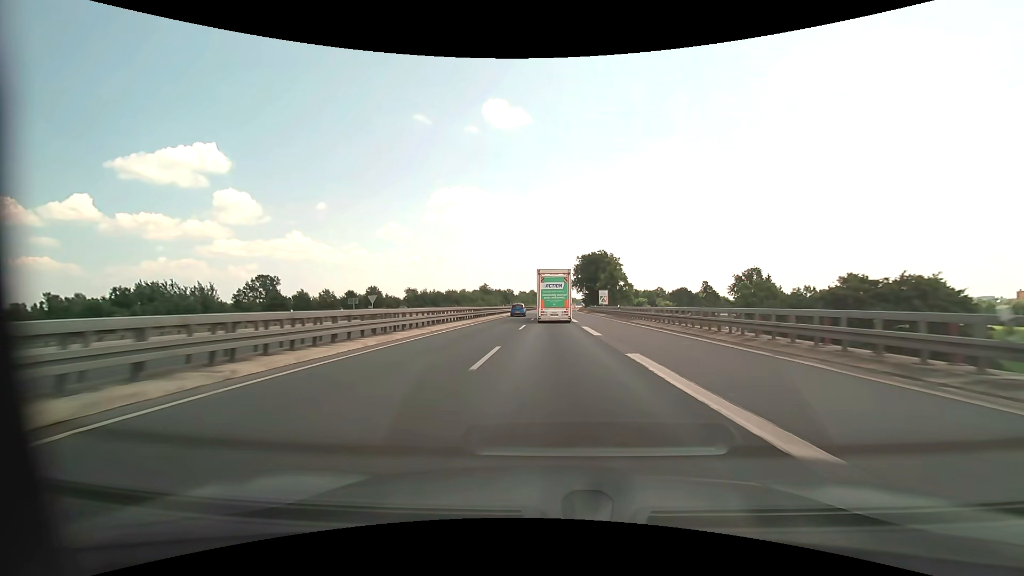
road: motorway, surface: asphalt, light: Day
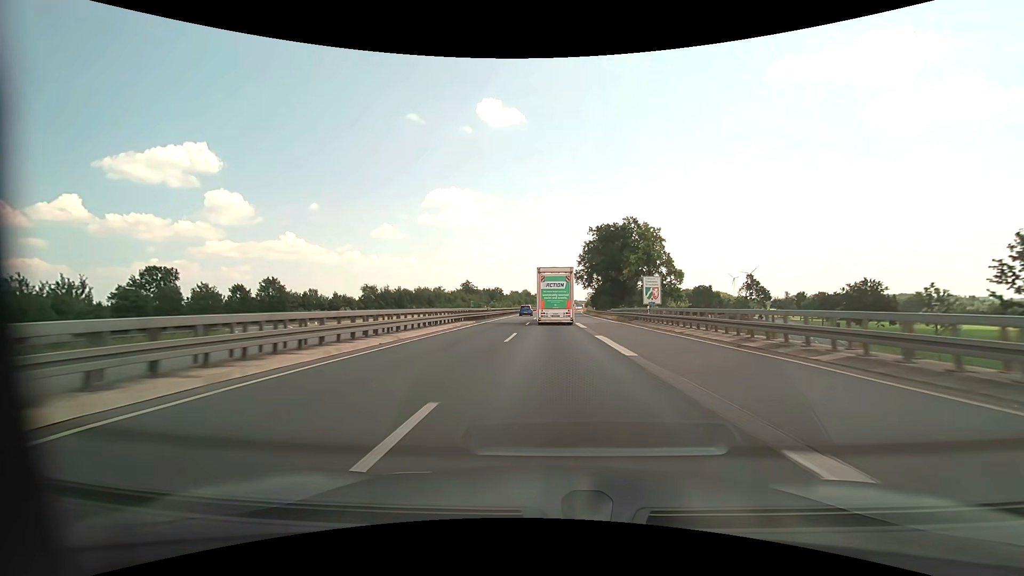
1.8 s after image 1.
(+0.3, +45.2) m; +1°
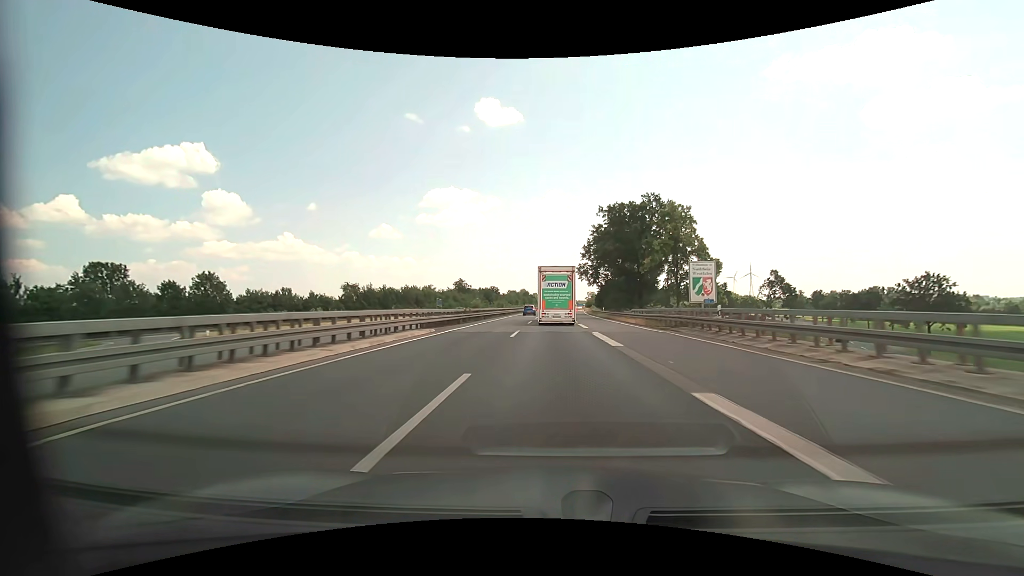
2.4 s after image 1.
(0.0, +15.2) m; 0°
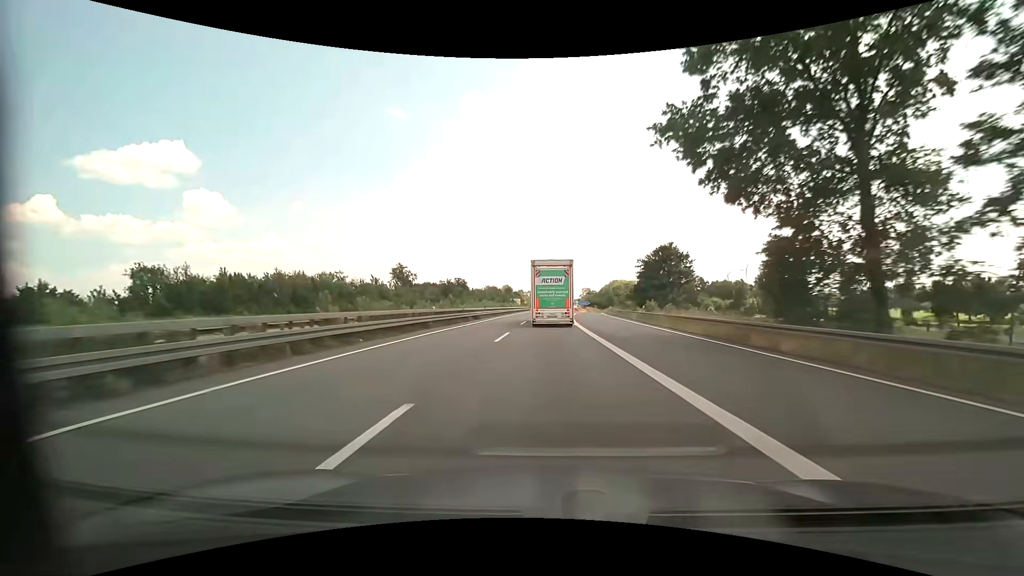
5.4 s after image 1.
(+1.0, +74.7) m; +2°
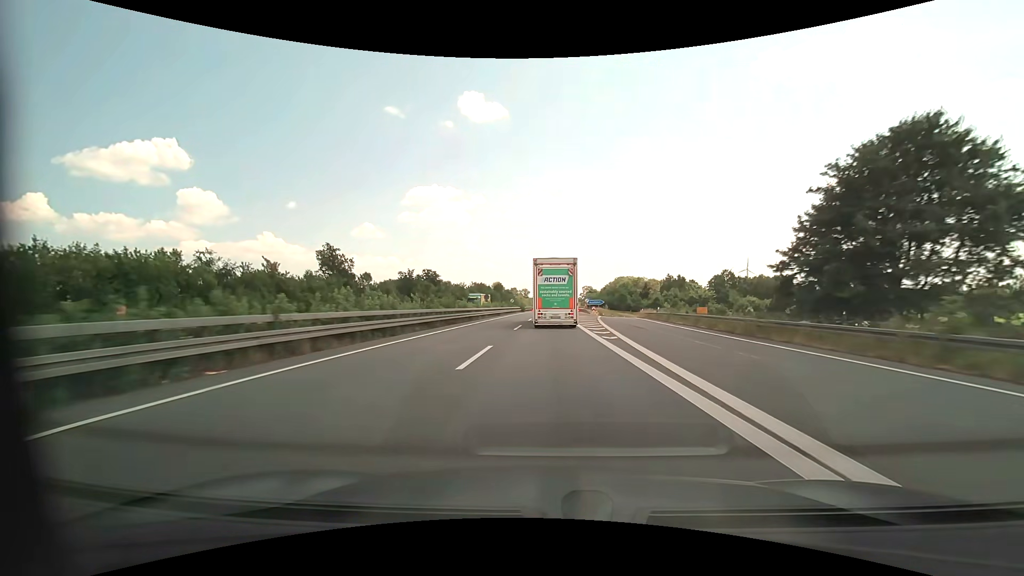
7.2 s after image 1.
(-0.2, +43.7) m; 0°
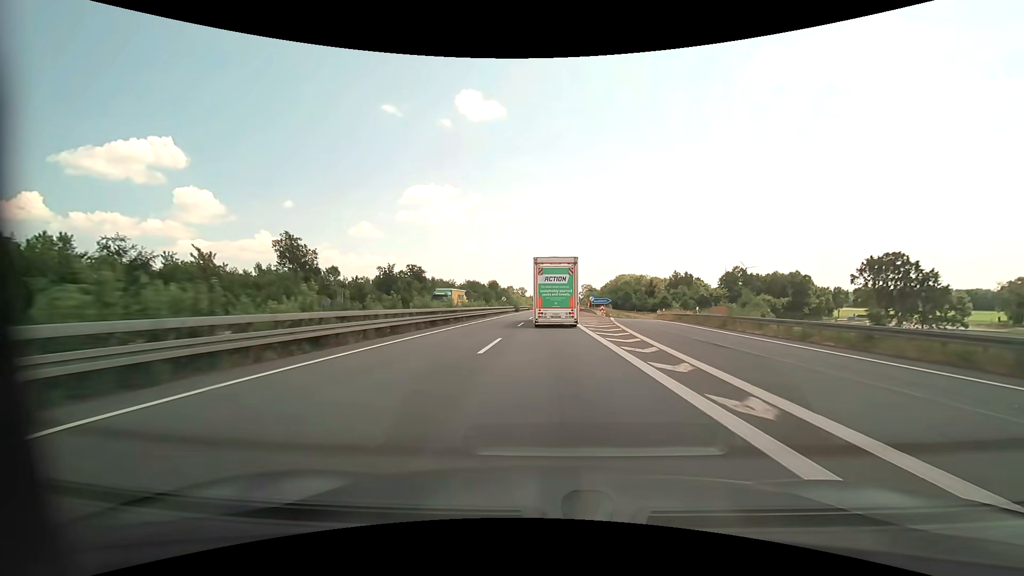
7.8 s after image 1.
(0.0, +14.3) m; 0°
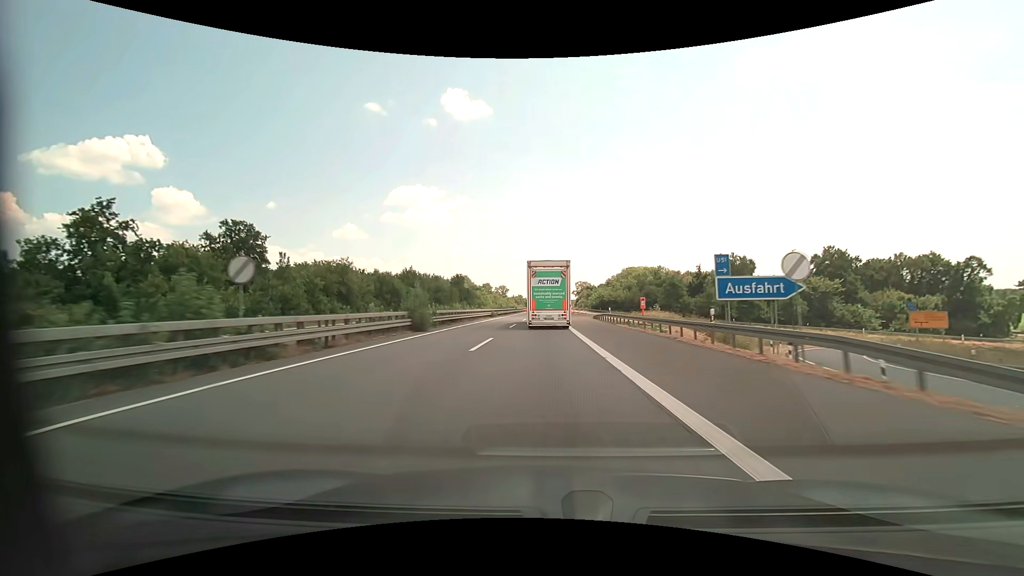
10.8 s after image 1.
(+0.9, +69.9) m; +2°
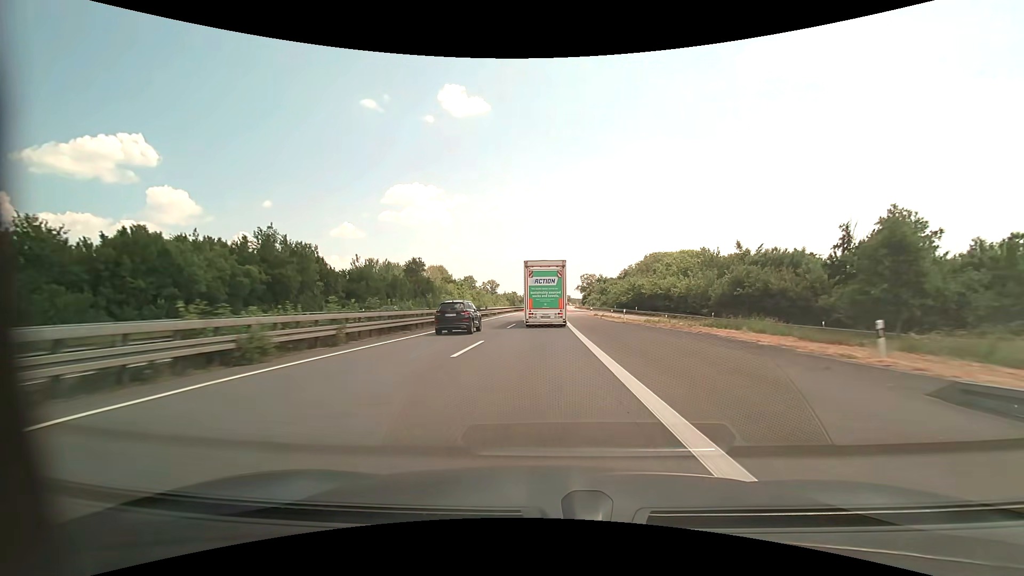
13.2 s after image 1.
(+0.2, +56.1) m; 0°
(0, +10) (0, +20) (0, +30) (0, +40) (0, +50) (0, +60) (+1, +70) (+1, +80) (+1, +90) (+1, +100) m
